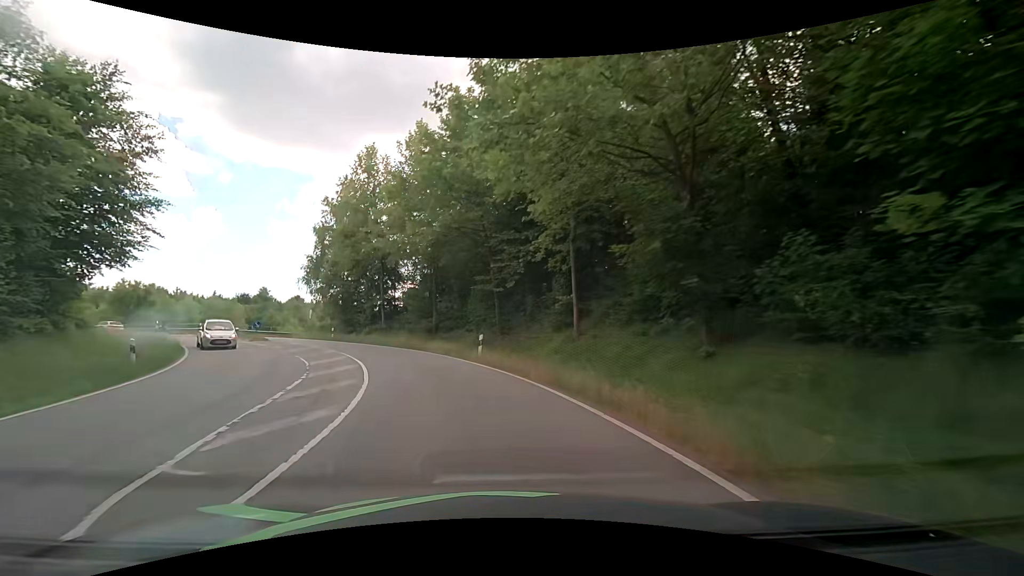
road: primary_link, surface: asphalt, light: Day
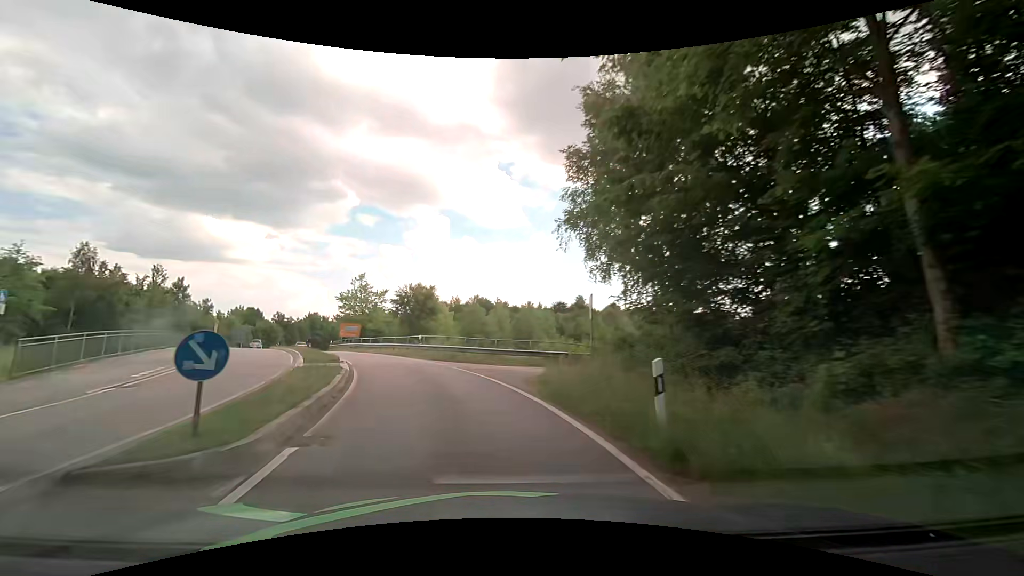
(-11.2, +34.2) m; -36°
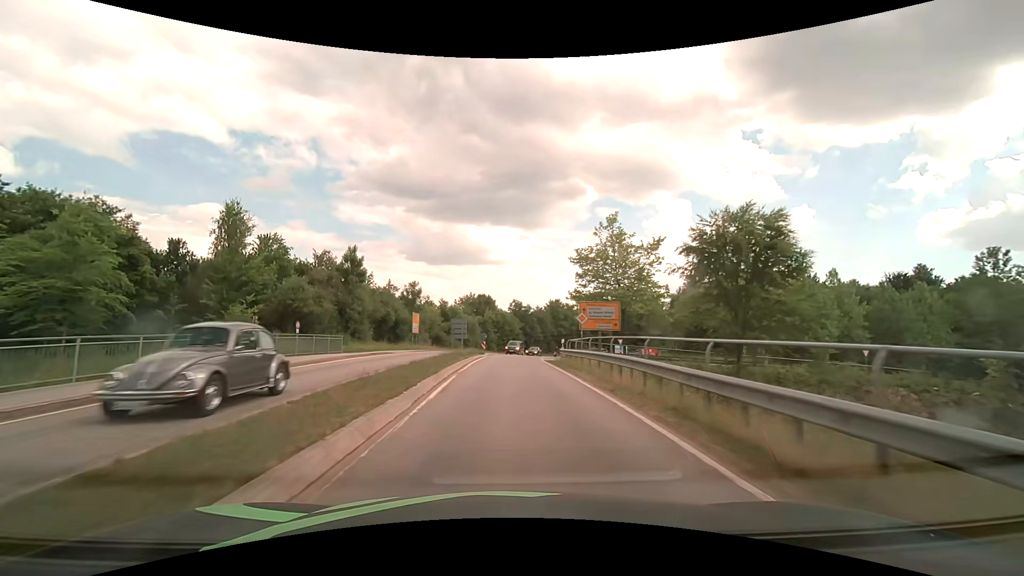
(-10.7, +36.3) m; -28°
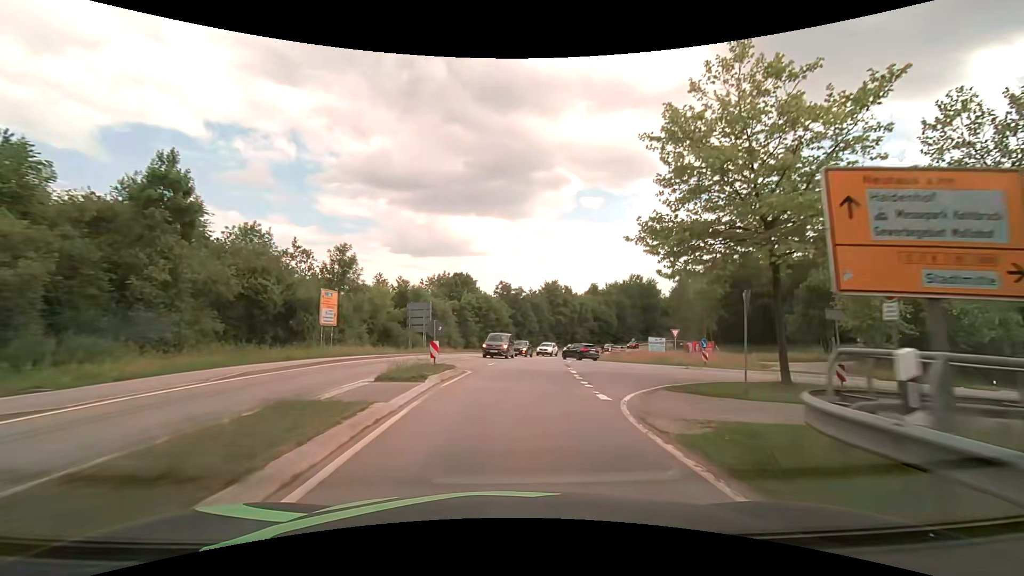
(0.0, +25.3) m; +2°
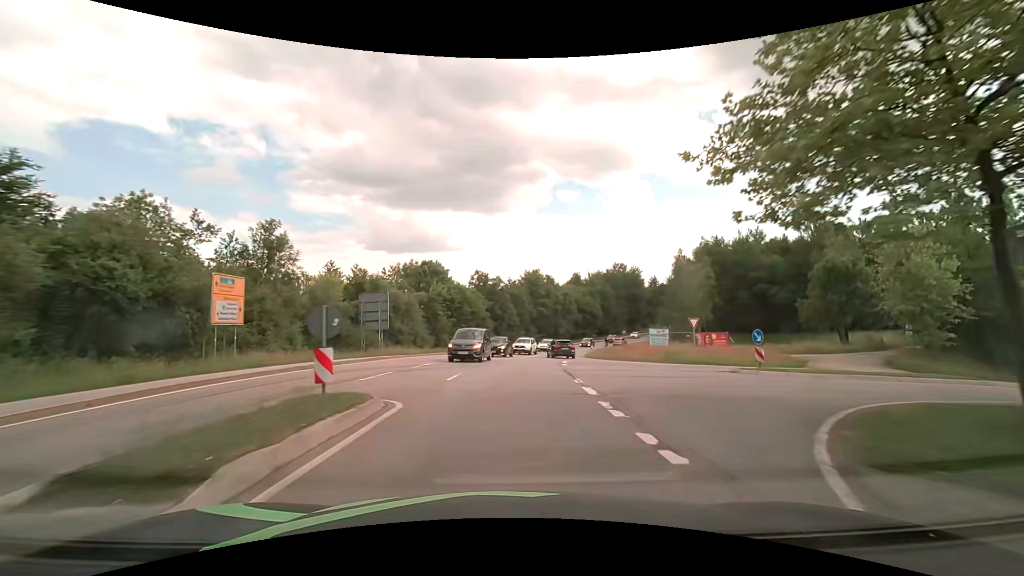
(+0.2, +8.9) m; +2°
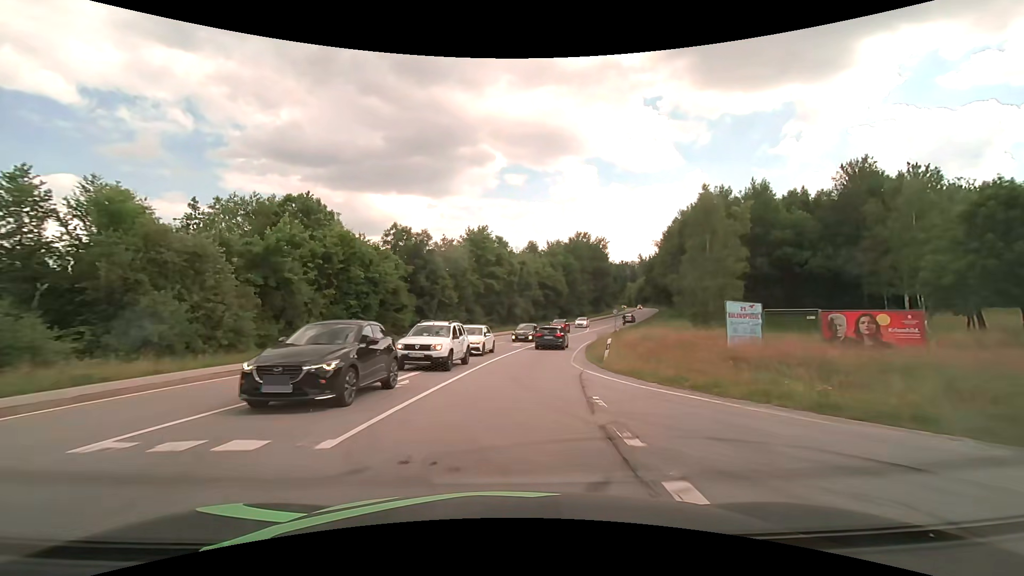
(+1.4, +26.5) m; +6°
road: secondary
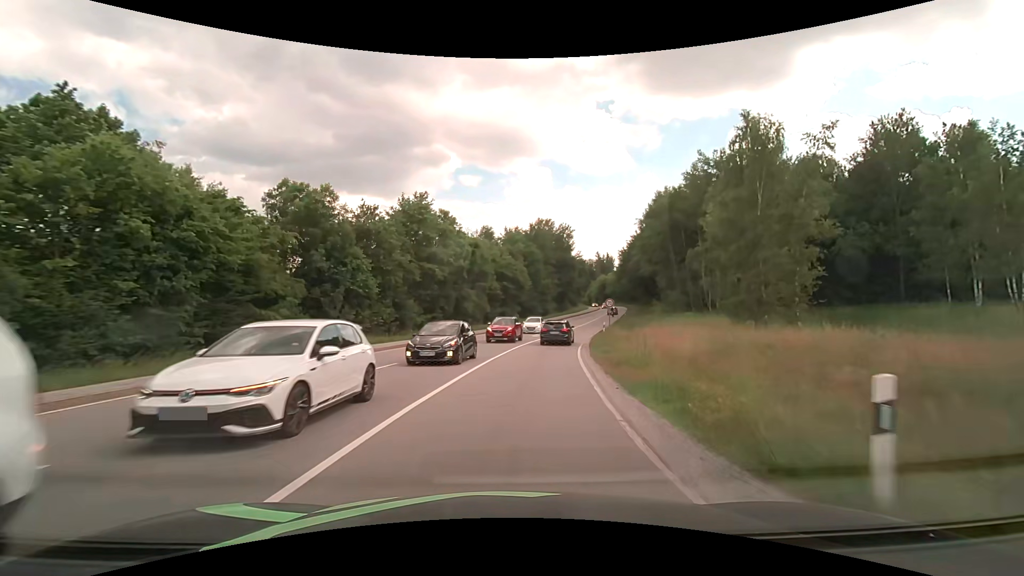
(+0.7, +16.5) m; +5°
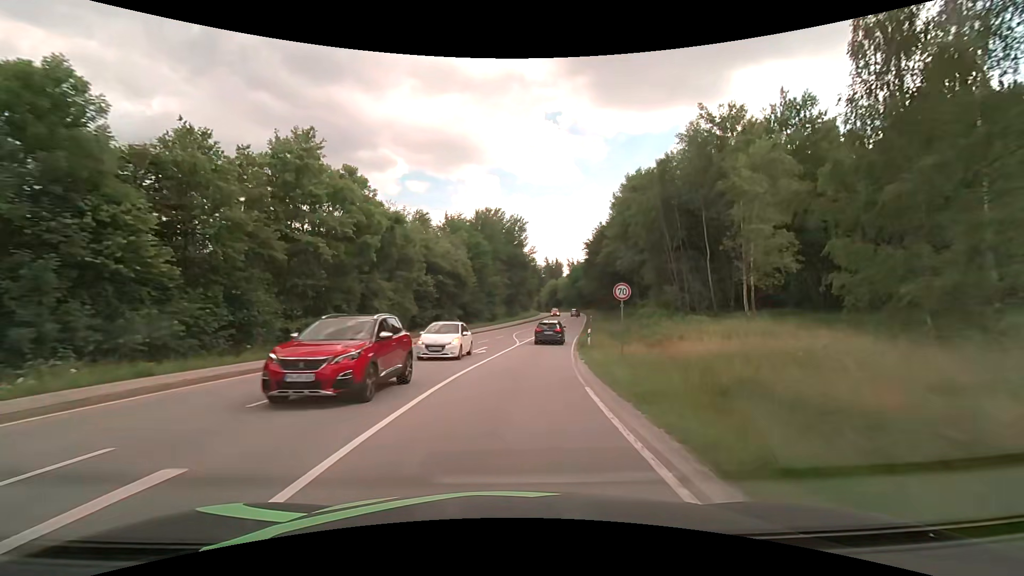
(+0.9, +16.9) m; +6°
(0, +10) (+1, +20) (+2, +30) (+4, +40) (+5, +50) (+7, +60) (+9, +69) (+10, +79) (+12, +89) (+13, +99) m
